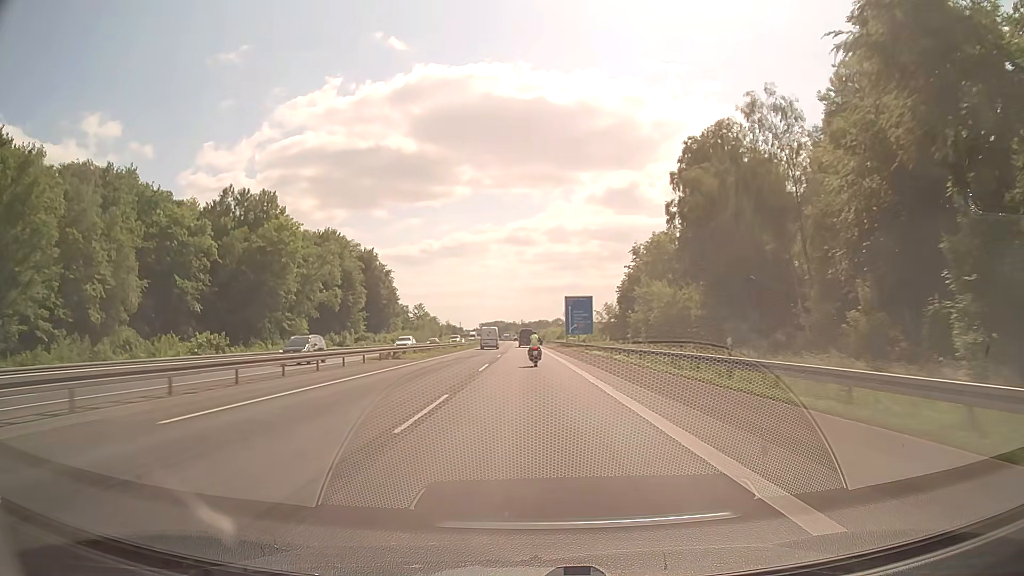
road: motorway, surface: asphalt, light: Day
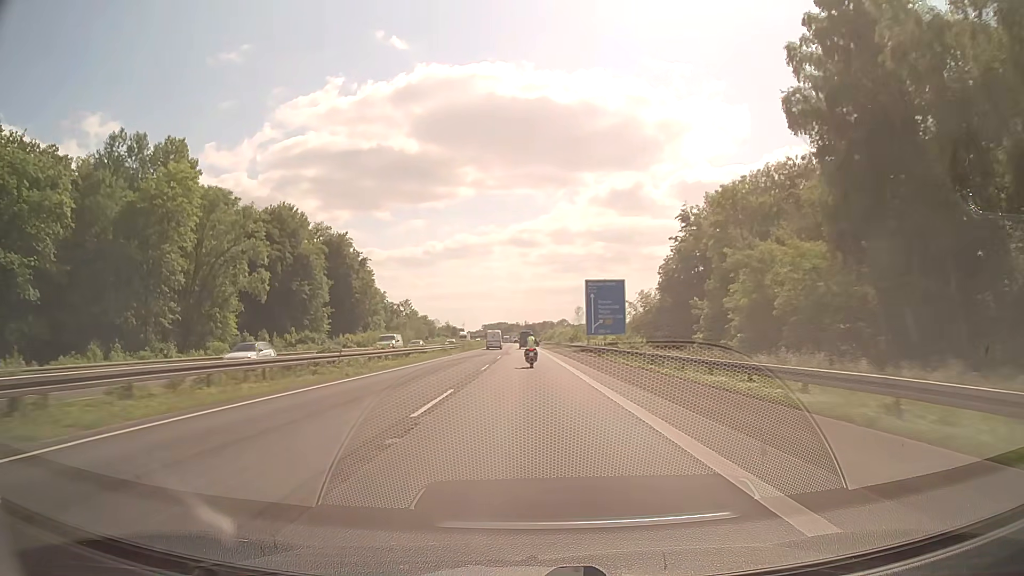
(-0.1, +34.0) m; 0°
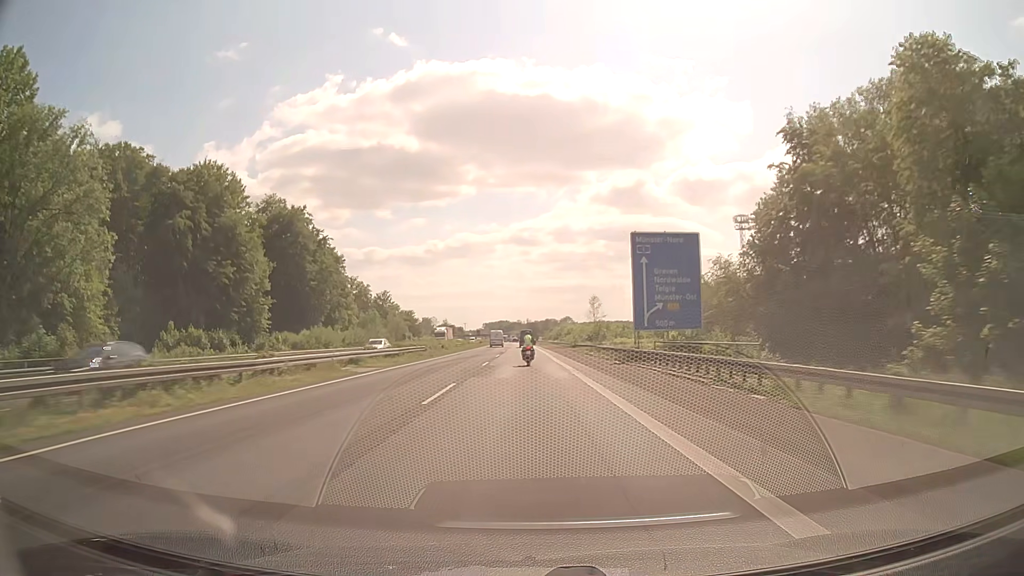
(0.0, +33.9) m; 0°
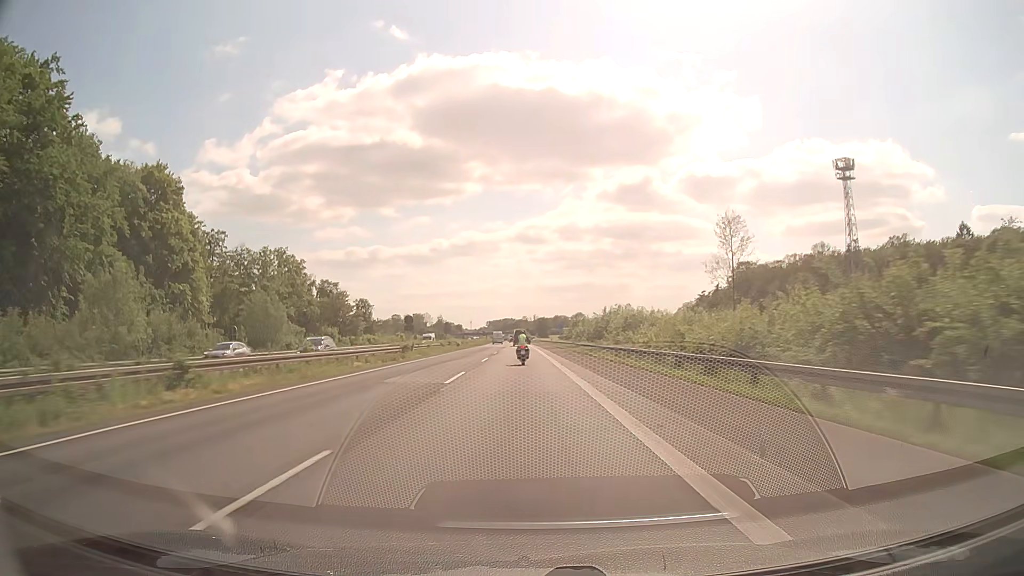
(-0.9, +84.0) m; -1°
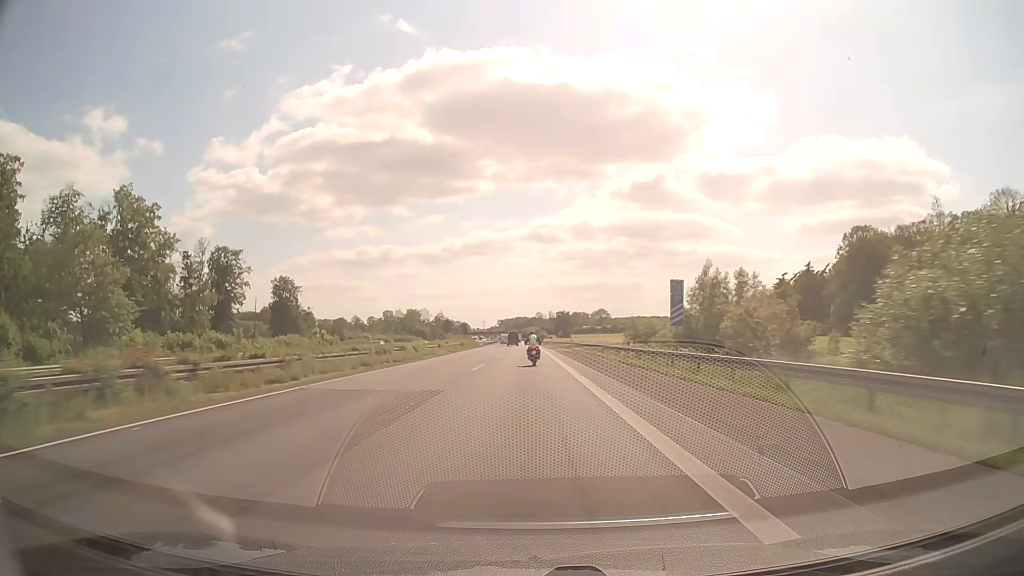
(-0.9, +81.8) m; -1°
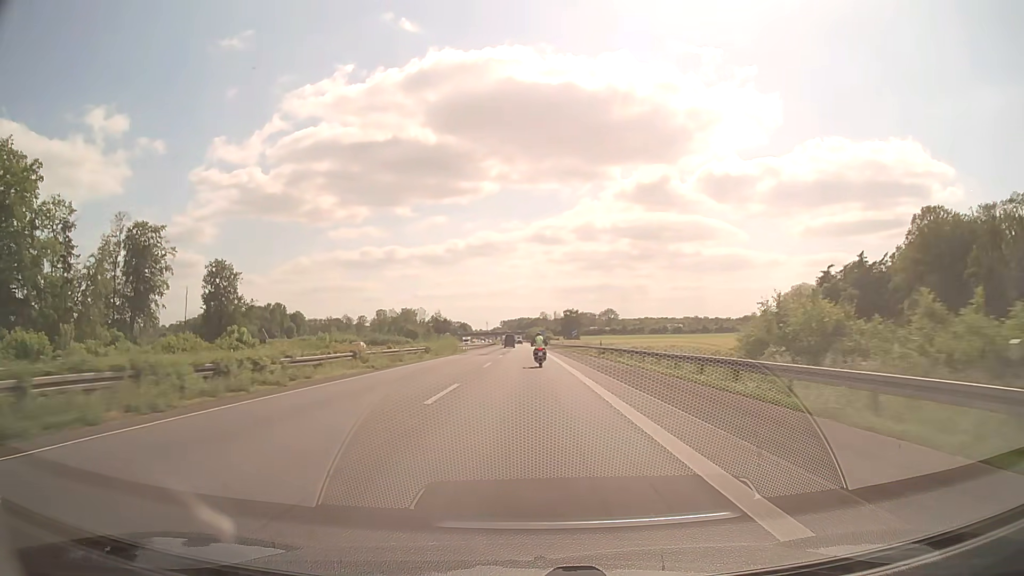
(-0.1, +32.0) m; 0°
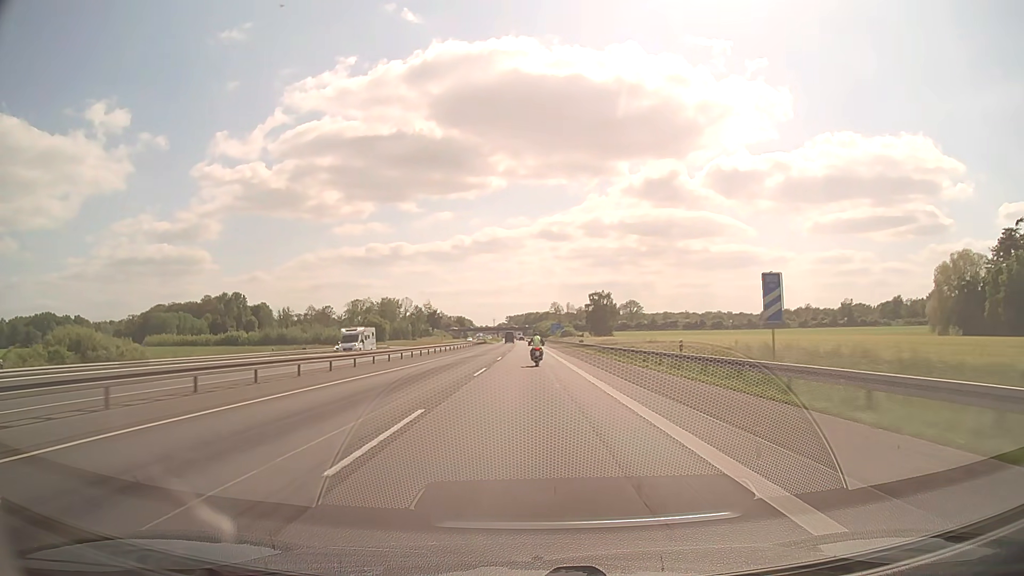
(-0.4, +79.4) m; -1°
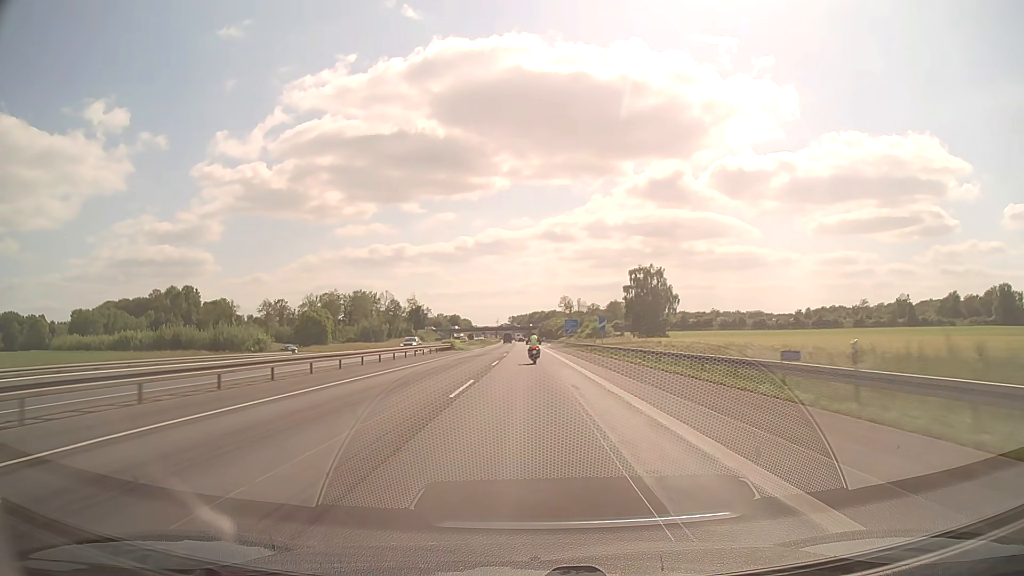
(-0.3, +63.3) m; 0°
(0, +10) (0, +20) (0, +30) (0, +40) (0, +50) (0, +60) (0, +70) (0, +80) (0, +90) (0, +100) m
